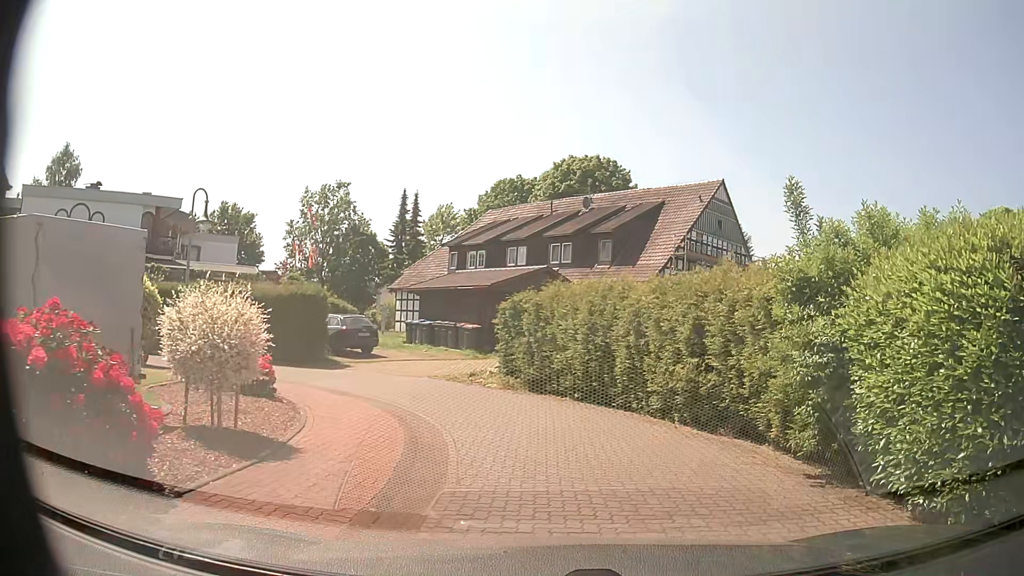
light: Day
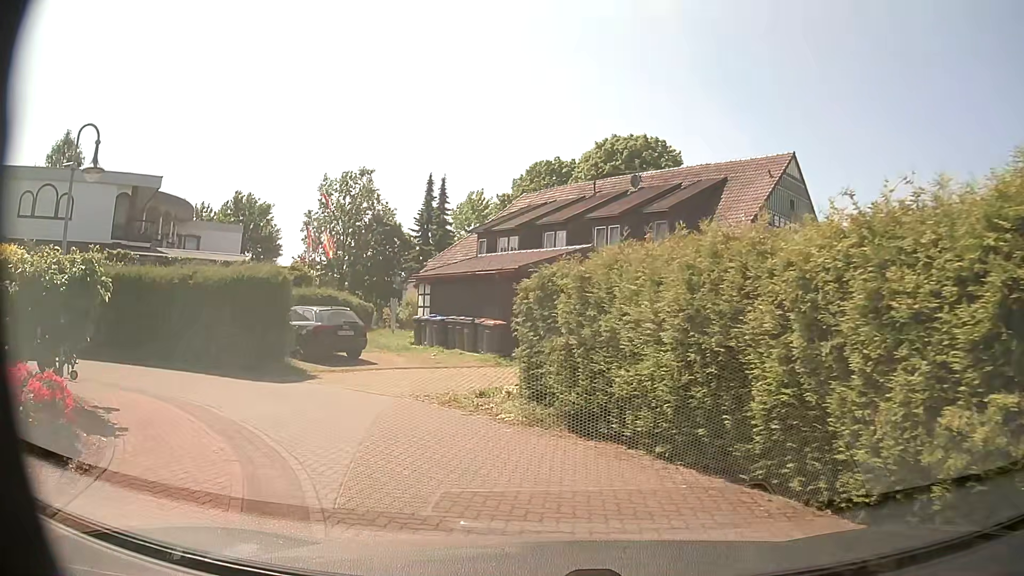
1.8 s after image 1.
(0.0, +6.7) m; -3°
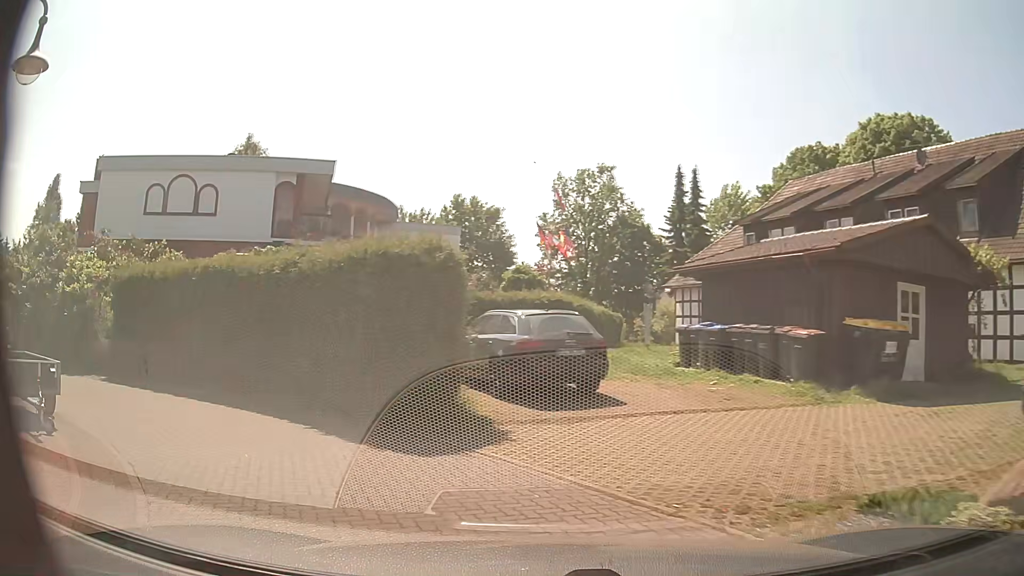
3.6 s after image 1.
(-1.1, +7.5) m; -21°
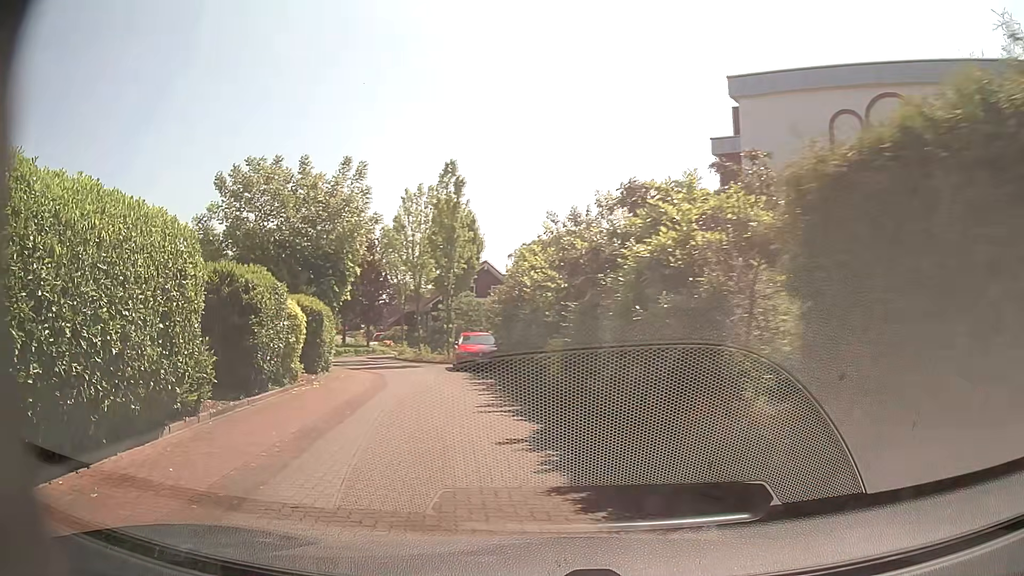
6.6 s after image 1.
(-6.4, +11.2) m; -59°
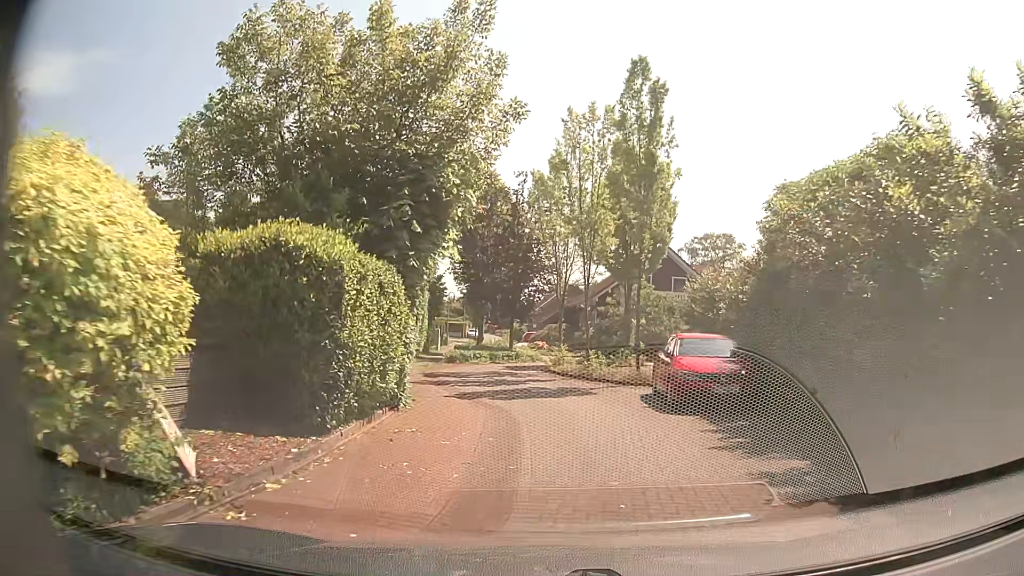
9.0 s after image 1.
(-2.4, +12.6) m; -14°
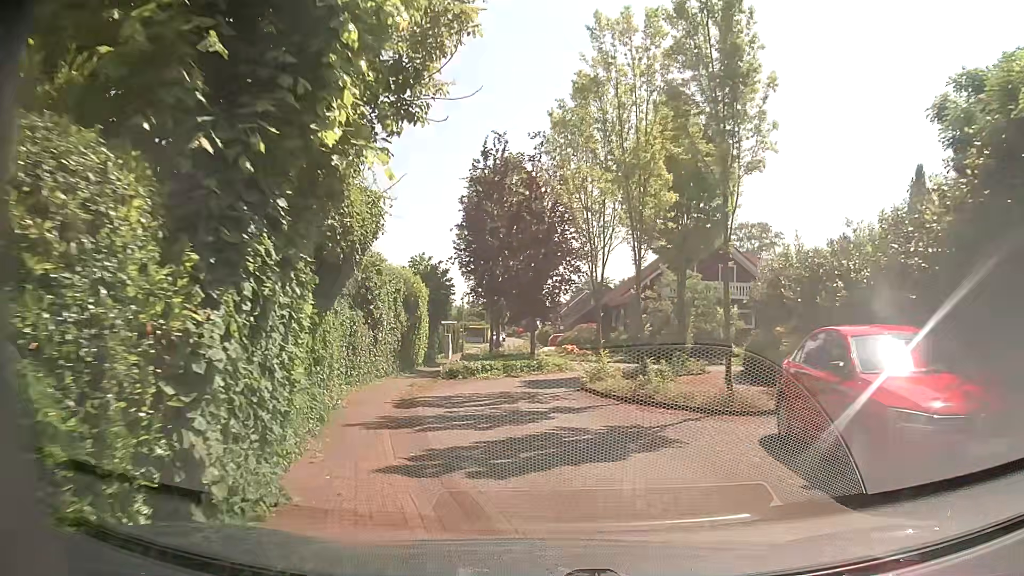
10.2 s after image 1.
(0.0, +7.1) m; -1°
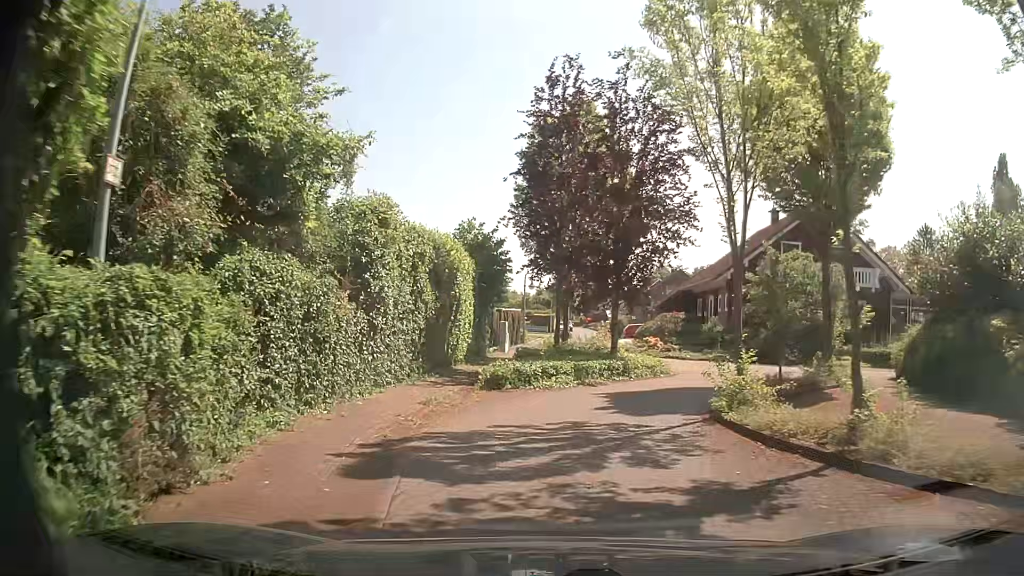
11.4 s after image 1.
(-0.3, +7.1) m; -4°
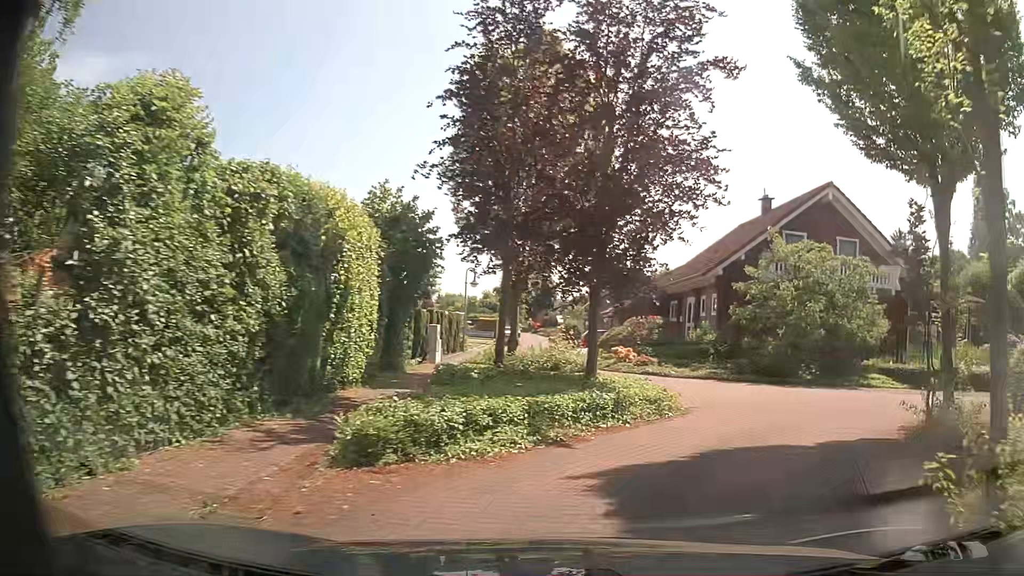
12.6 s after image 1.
(-0.1, +7.1) m; +2°
